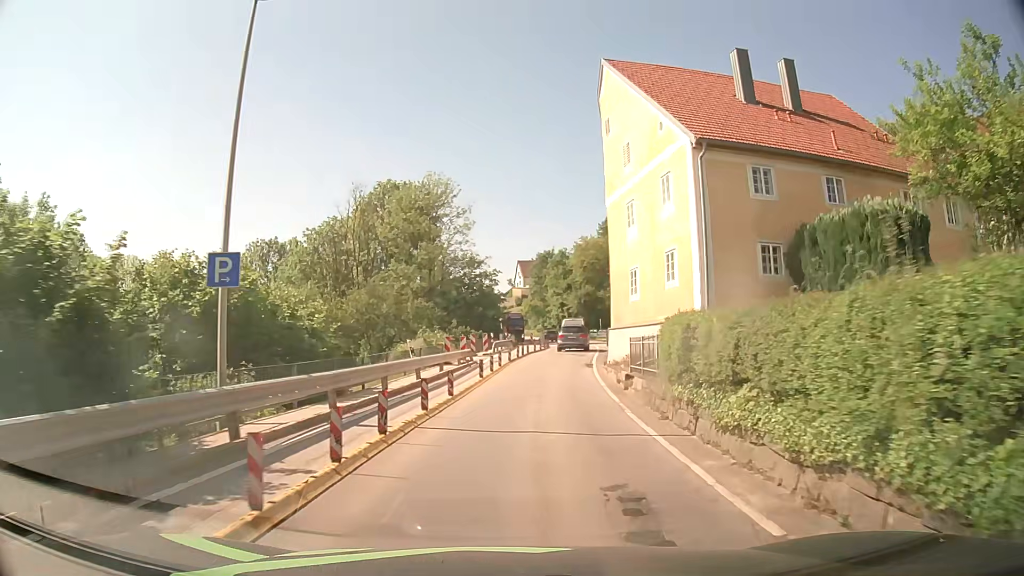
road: secondary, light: Day
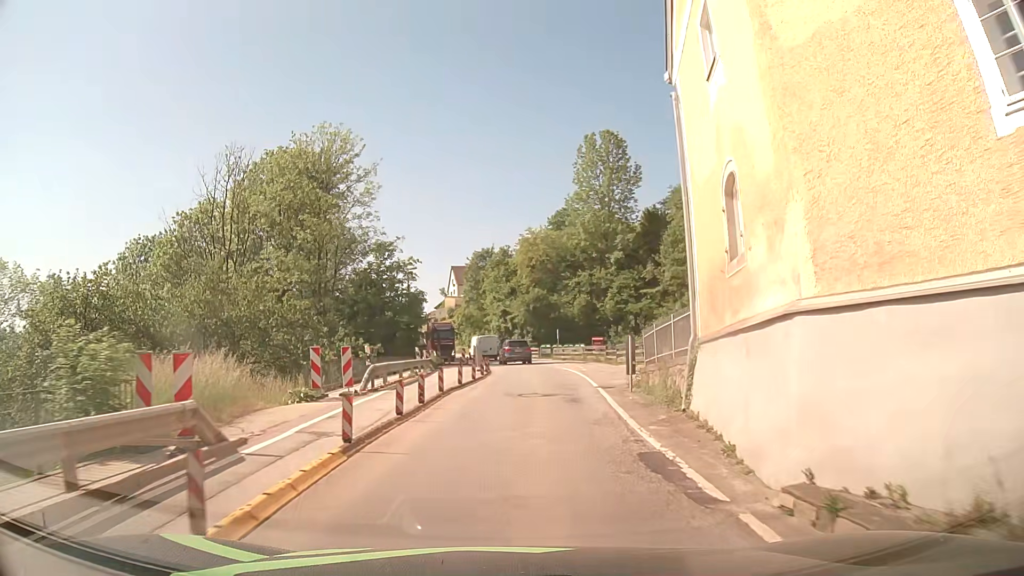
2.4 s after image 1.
(+1.1, +22.8) m; +5°
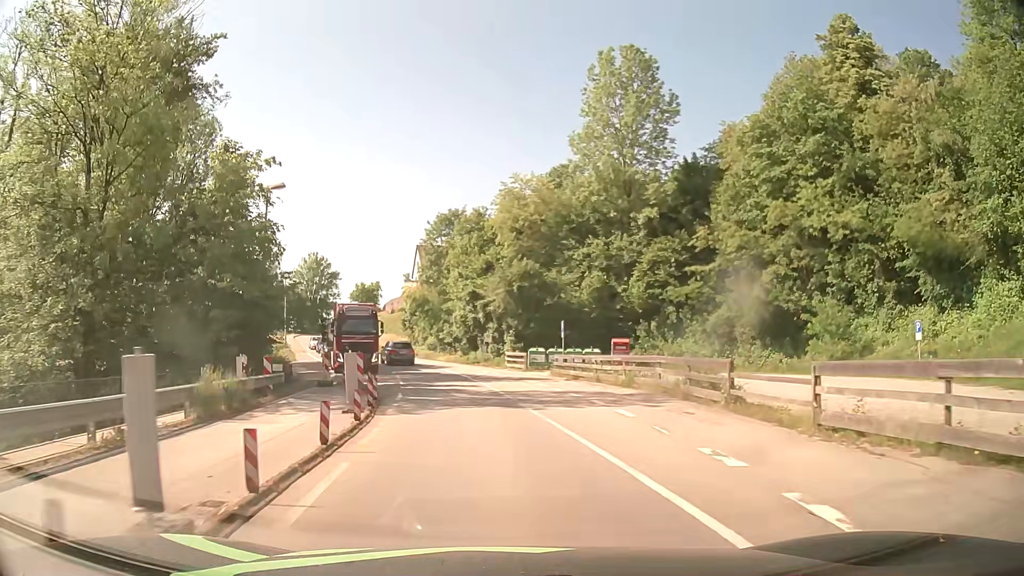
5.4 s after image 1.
(+1.0, +29.3) m; +2°
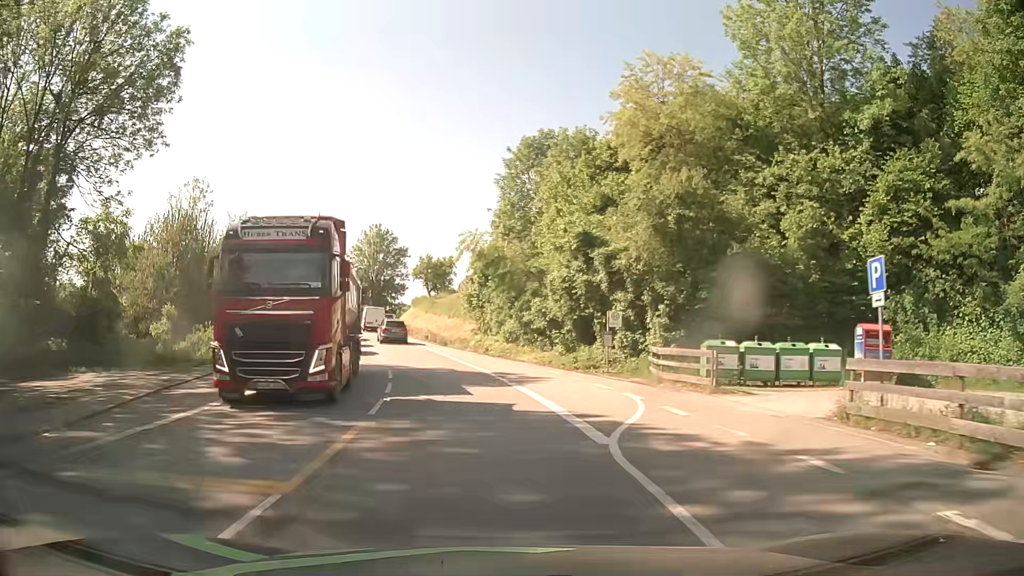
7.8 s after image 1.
(-1.8, +24.9) m; -7°
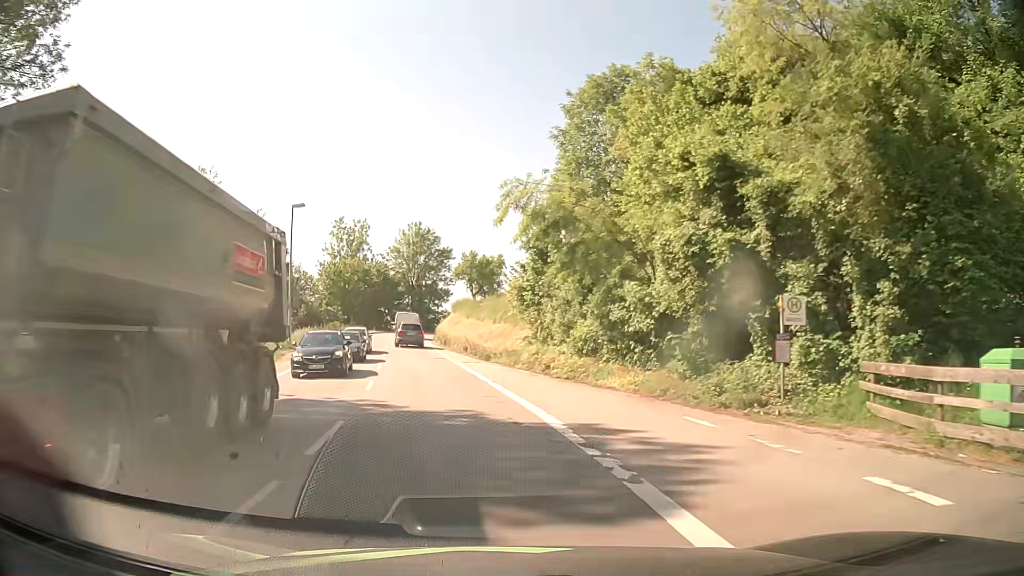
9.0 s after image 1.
(-0.5, +13.2) m; -5°
(0, +10) (-2, +20) (-3, +30) (-5, +40) (-7, +49) (-9, +59) (-9, +69) (-9, +79) (-8, +89) (-5, +99) m
